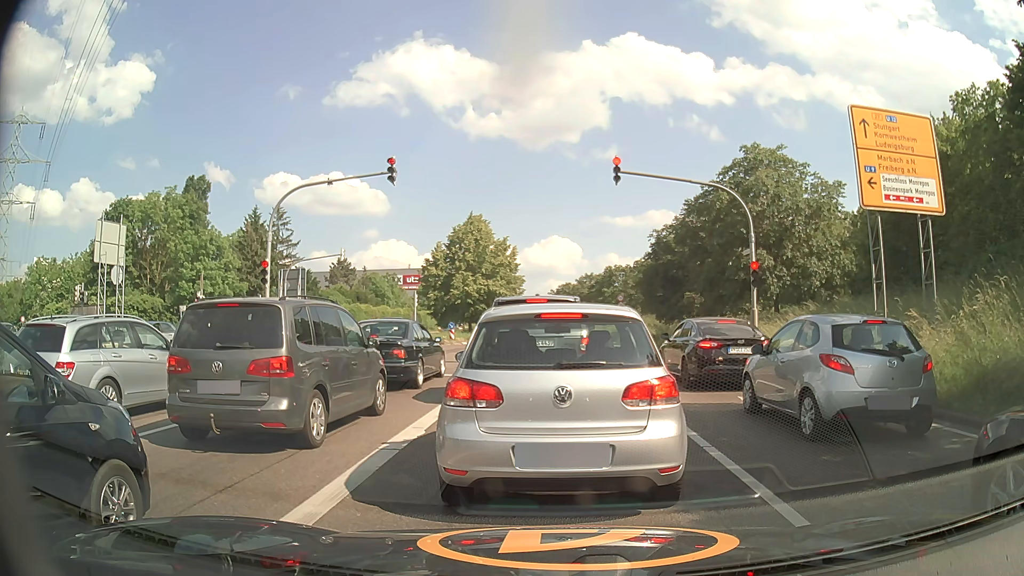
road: primary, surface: asphalt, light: Day
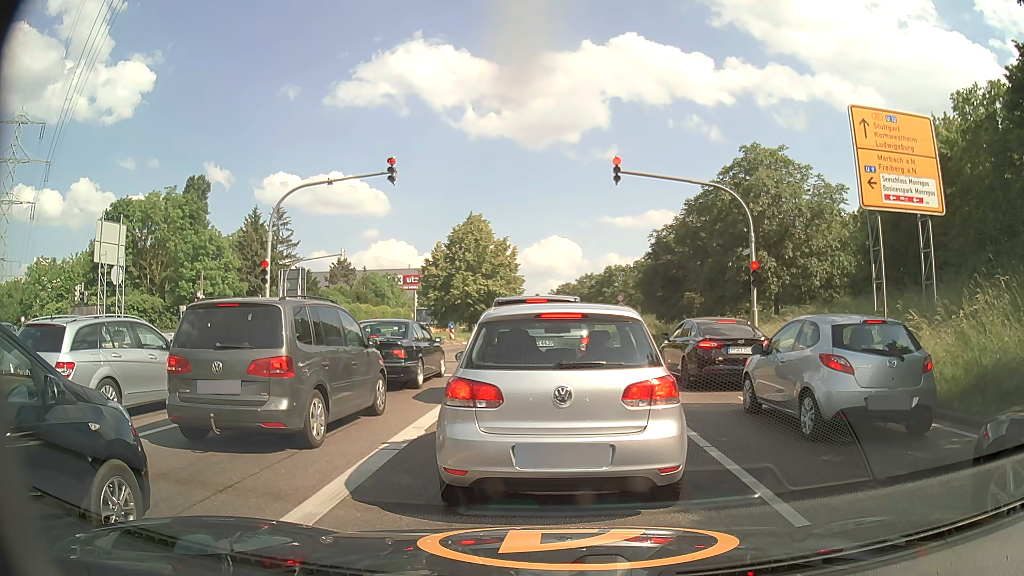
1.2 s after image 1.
(0.0, 0.0) m; 0°
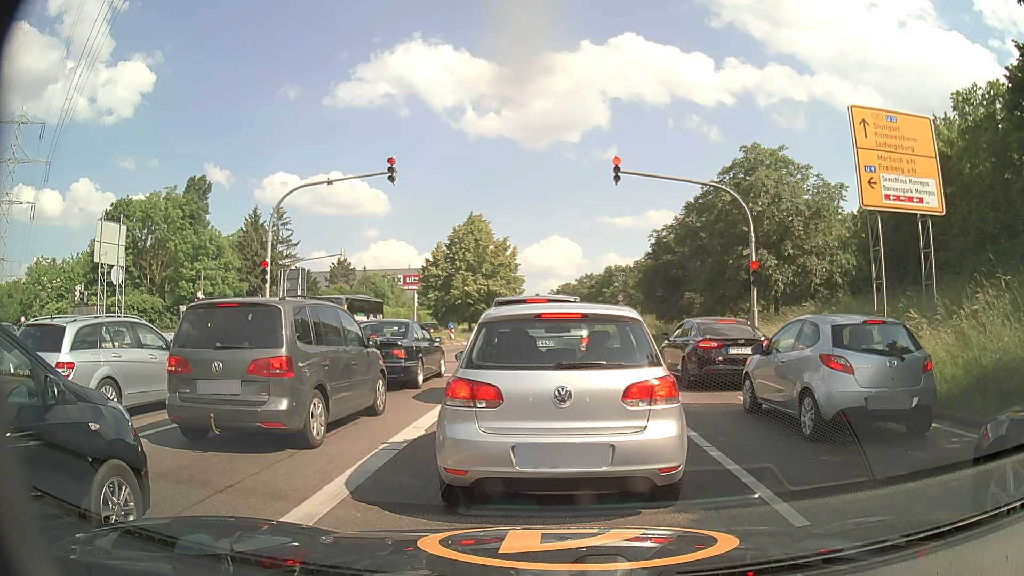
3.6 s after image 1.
(0.0, 0.0) m; 0°
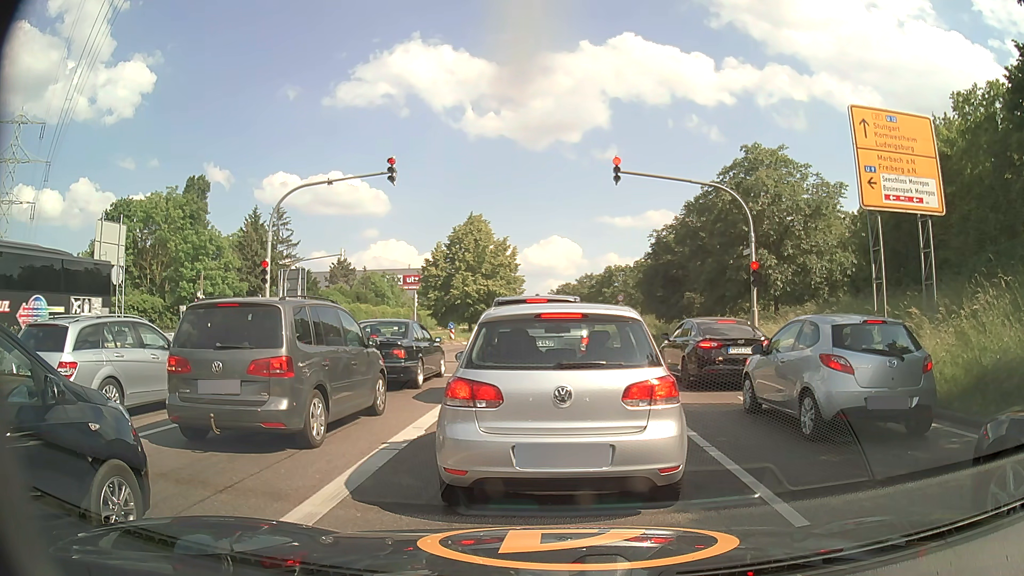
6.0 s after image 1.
(0.0, 0.0) m; 0°
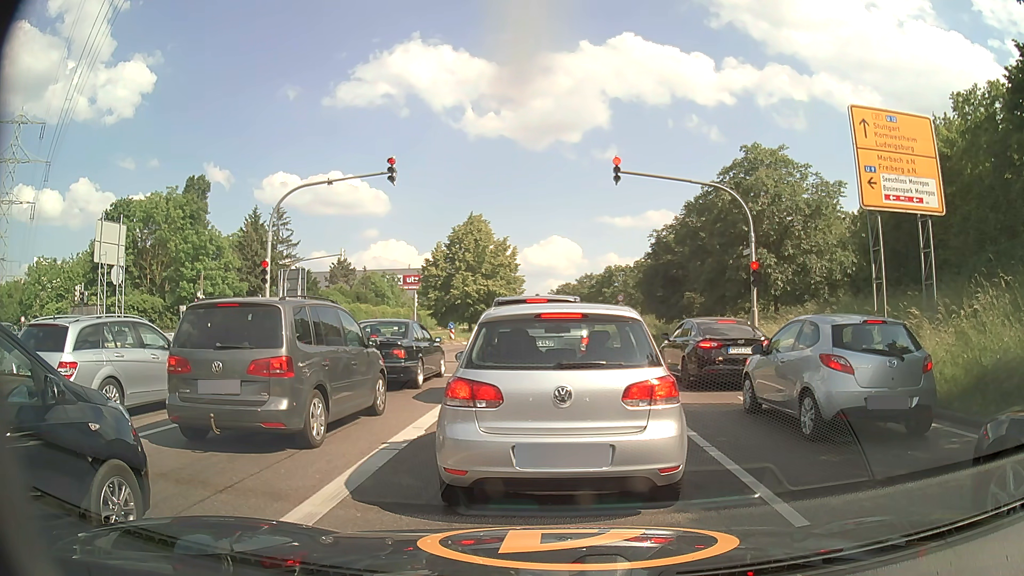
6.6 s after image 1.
(0.0, 0.0) m; 0°
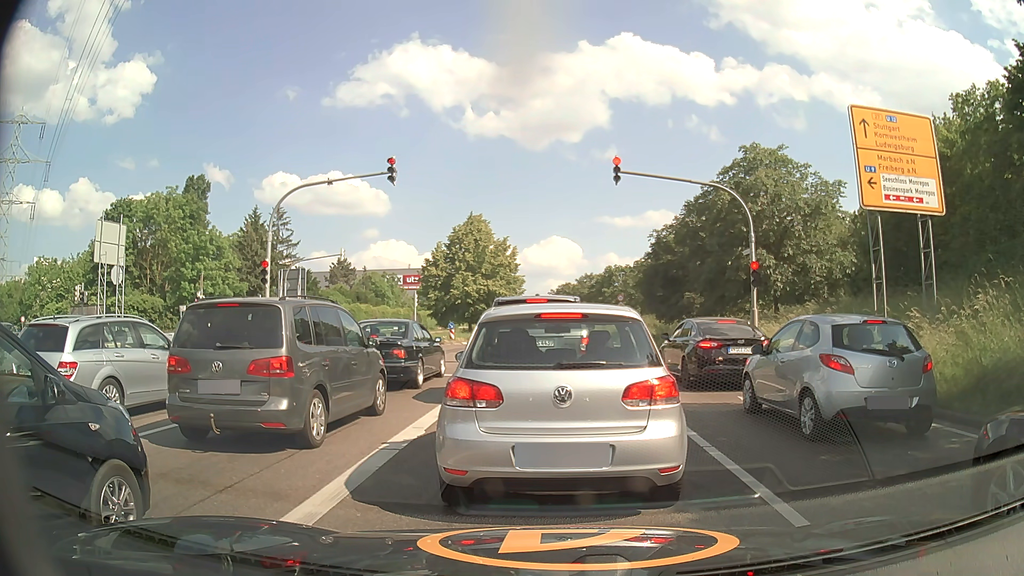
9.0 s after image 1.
(0.0, 0.0) m; 0°
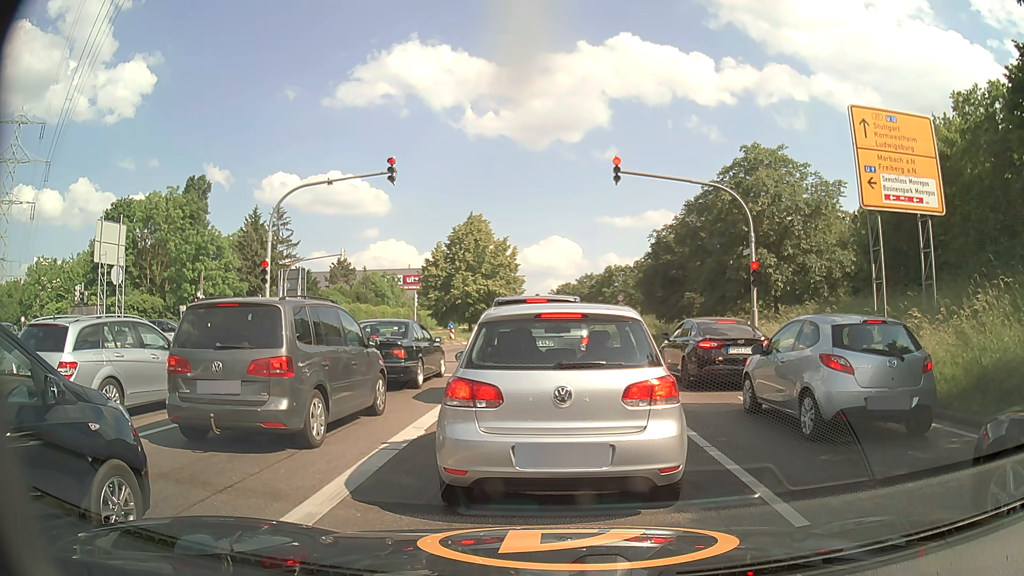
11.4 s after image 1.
(0.0, 0.0) m; 0°
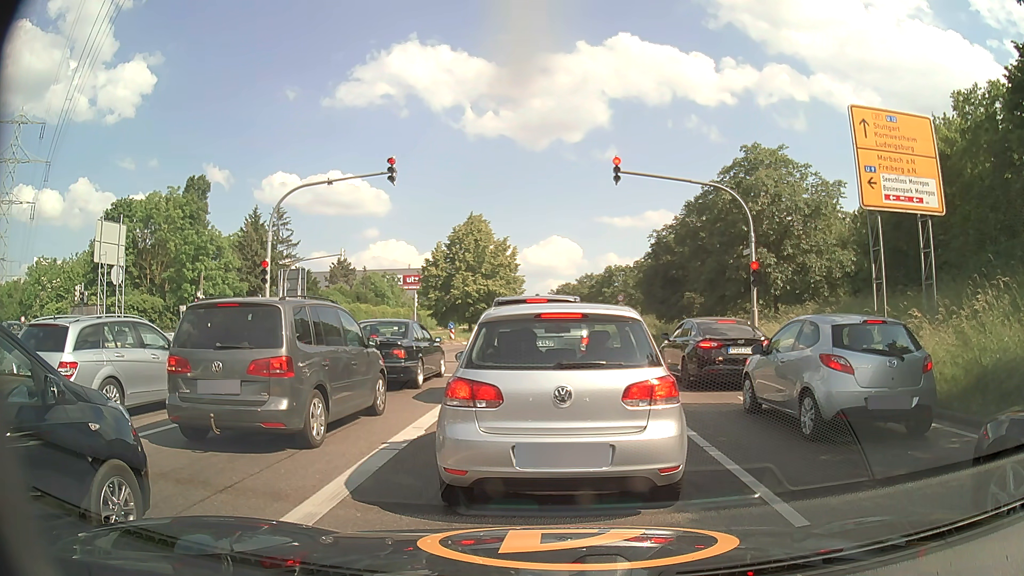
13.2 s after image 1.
(0.0, 0.0) m; 0°
